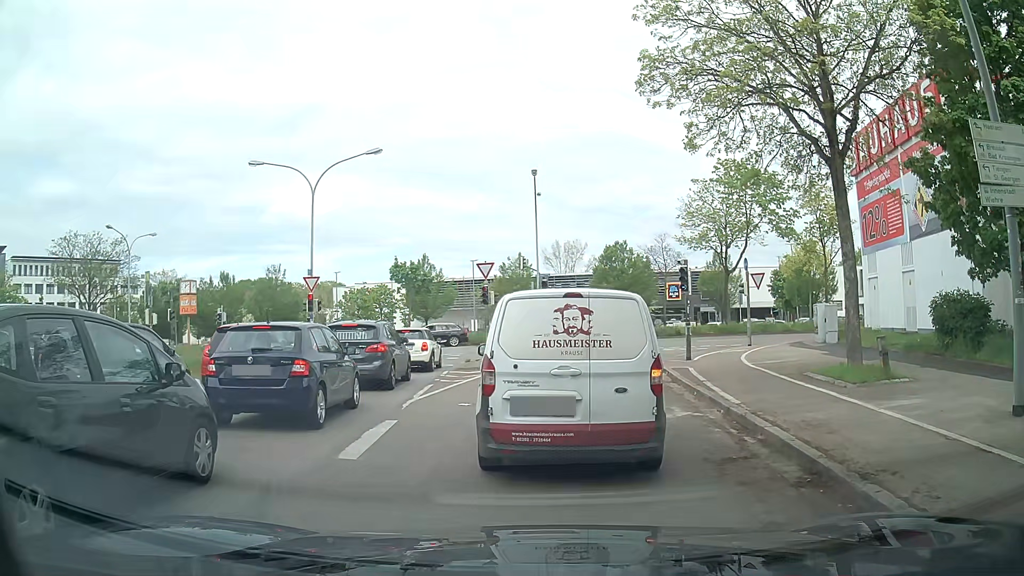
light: Day
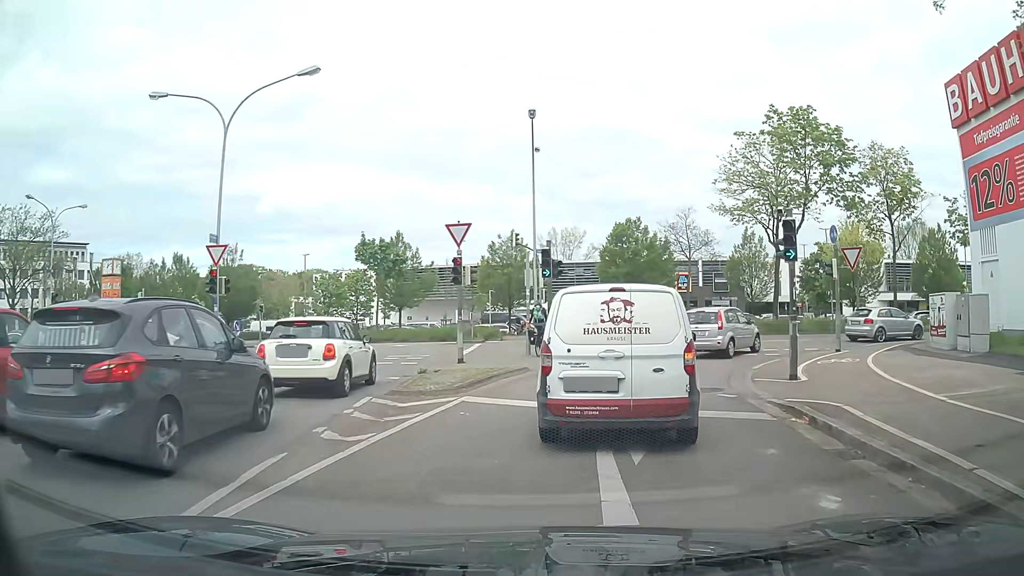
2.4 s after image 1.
(0.0, +10.2) m; -1°
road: secondary_link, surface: asphalt
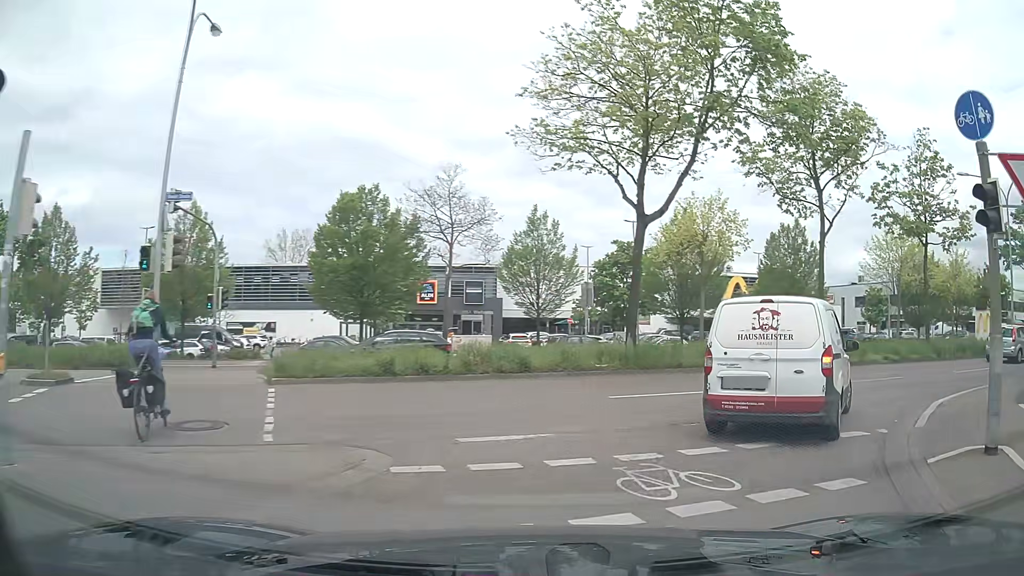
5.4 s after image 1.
(+2.6, +15.9) m; +24°
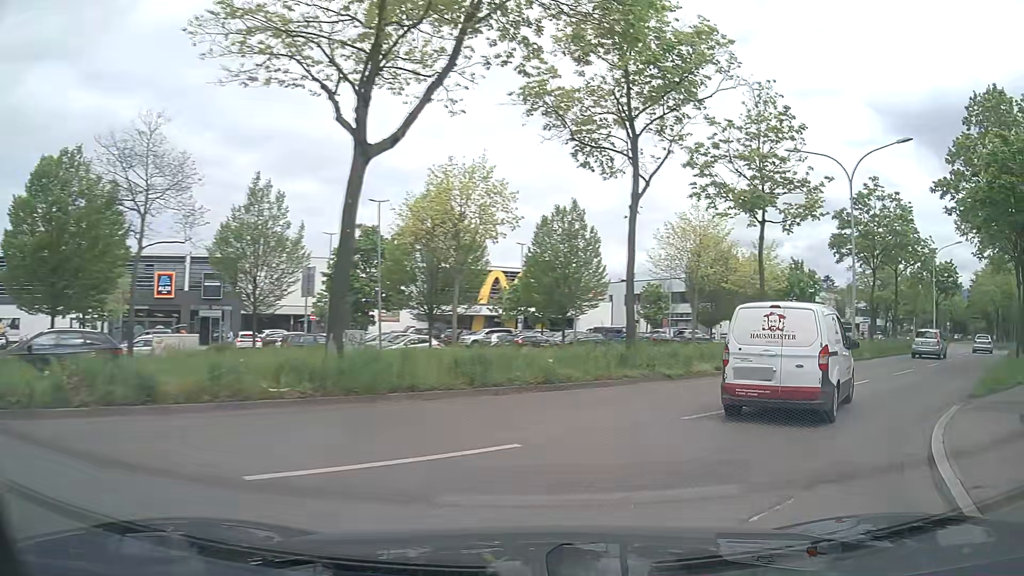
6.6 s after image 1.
(+1.1, +6.6) m; +19°
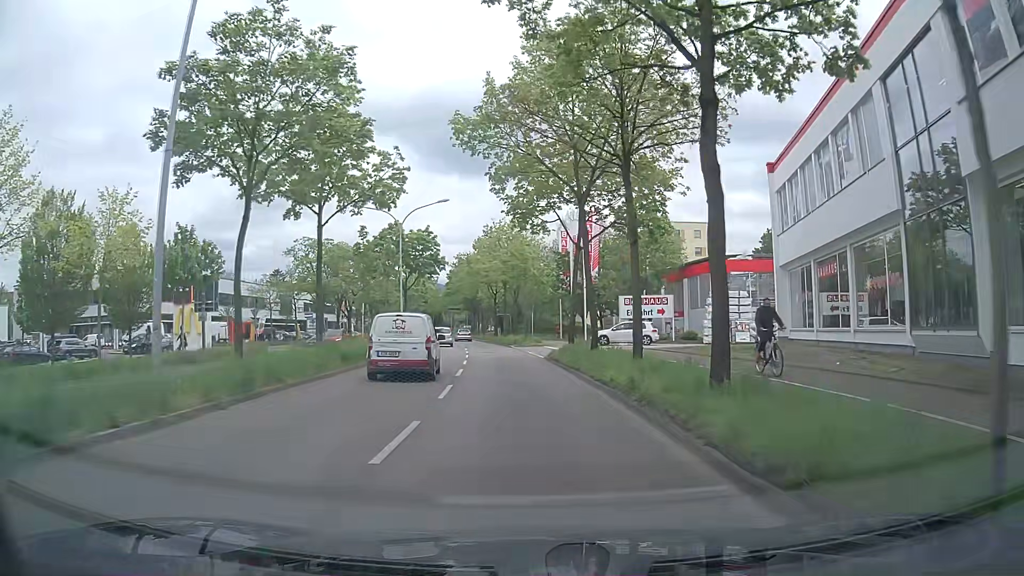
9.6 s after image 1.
(+10.8, +17.1) m; +46°
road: primary
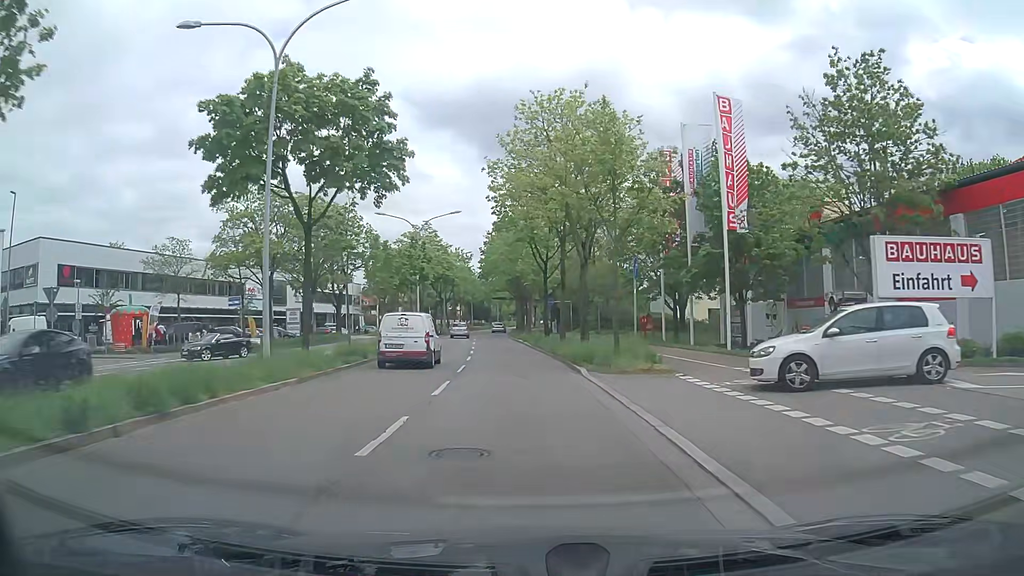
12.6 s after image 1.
(-0.3, +30.7) m; -3°
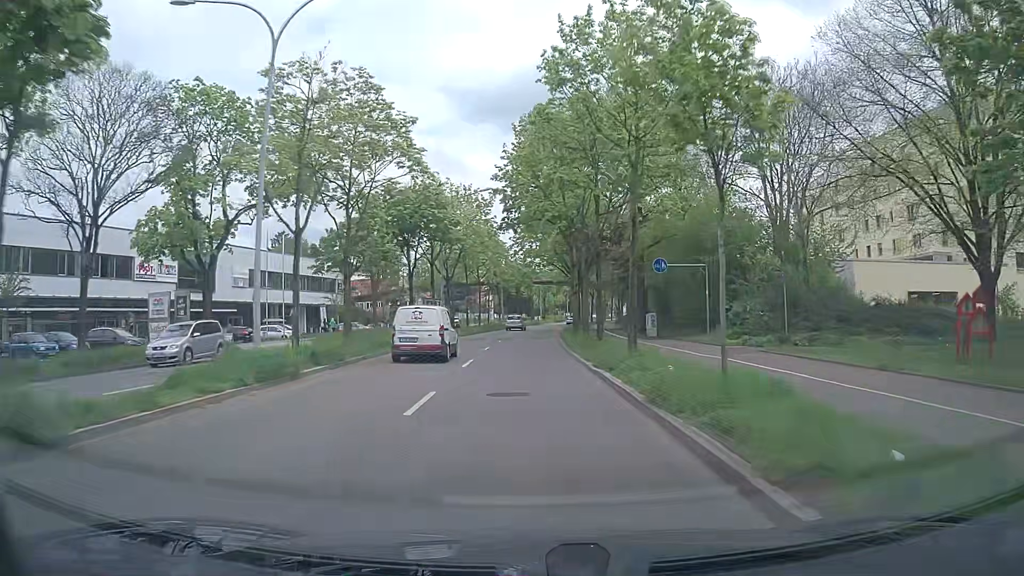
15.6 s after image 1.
(-1.5, +37.0) m; -4°
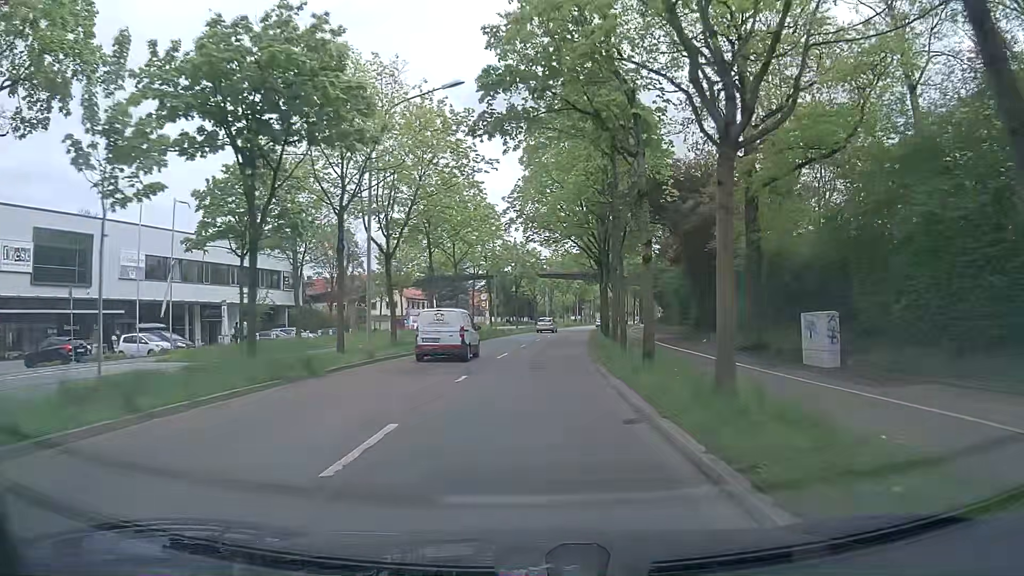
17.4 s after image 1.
(-0.1, +21.7) m; 0°
(0, +10) (0, +20) (+1, +30) (+1, +40) (+2, +50) (+4, +60) (+5, +70) (+6, +80) (+8, +89) (+10, +99) m
